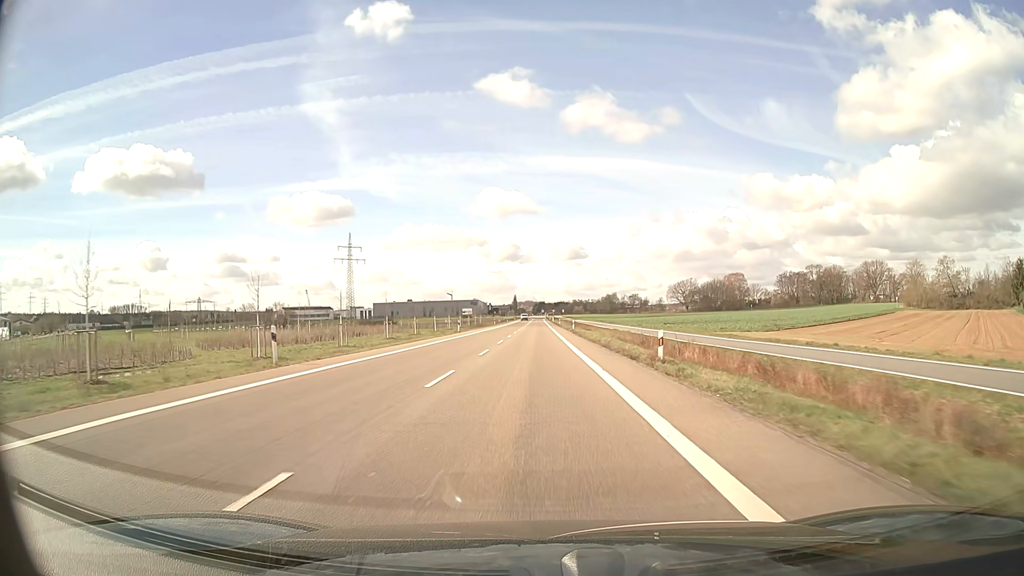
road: secondary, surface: asphalt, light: Day
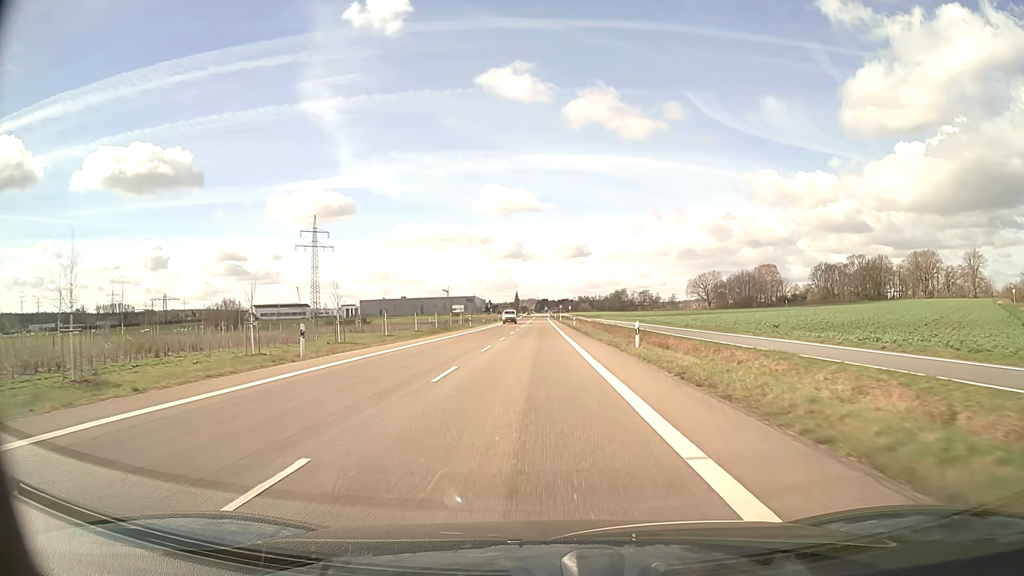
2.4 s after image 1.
(-0.2, +45.1) m; 0°
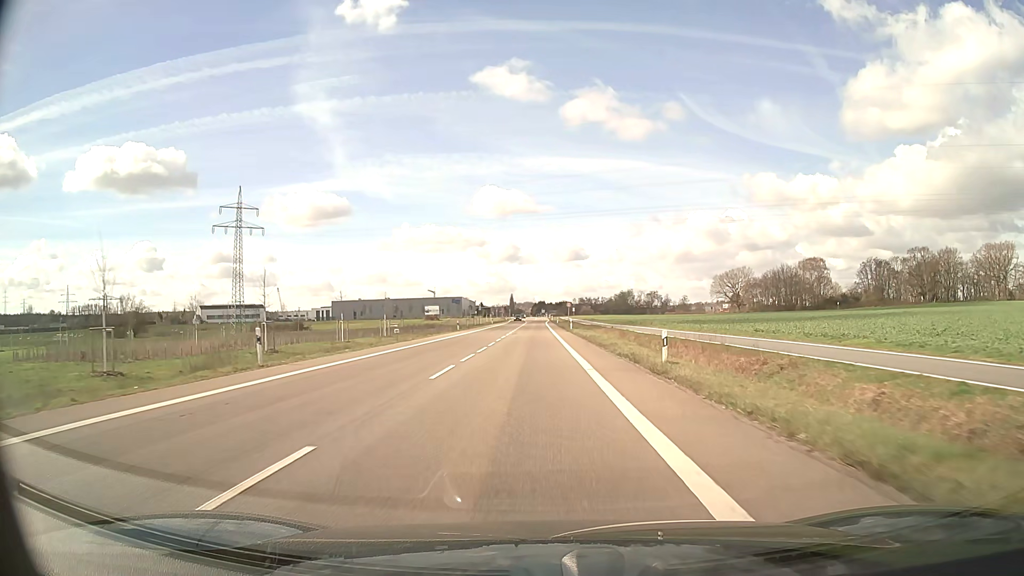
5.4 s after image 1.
(+0.2, +56.4) m; 0°
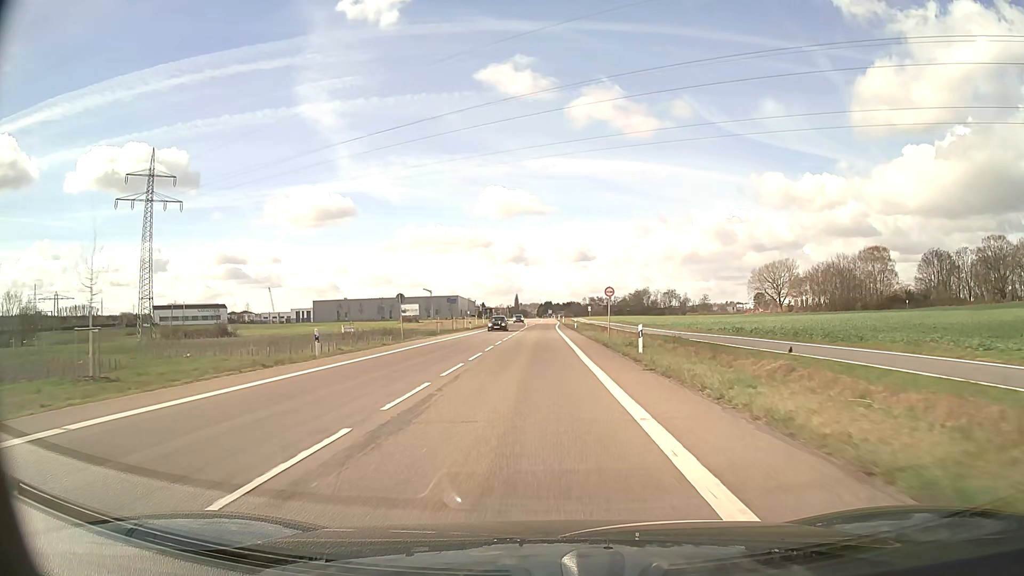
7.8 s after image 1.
(-0.2, +45.0) m; 0°
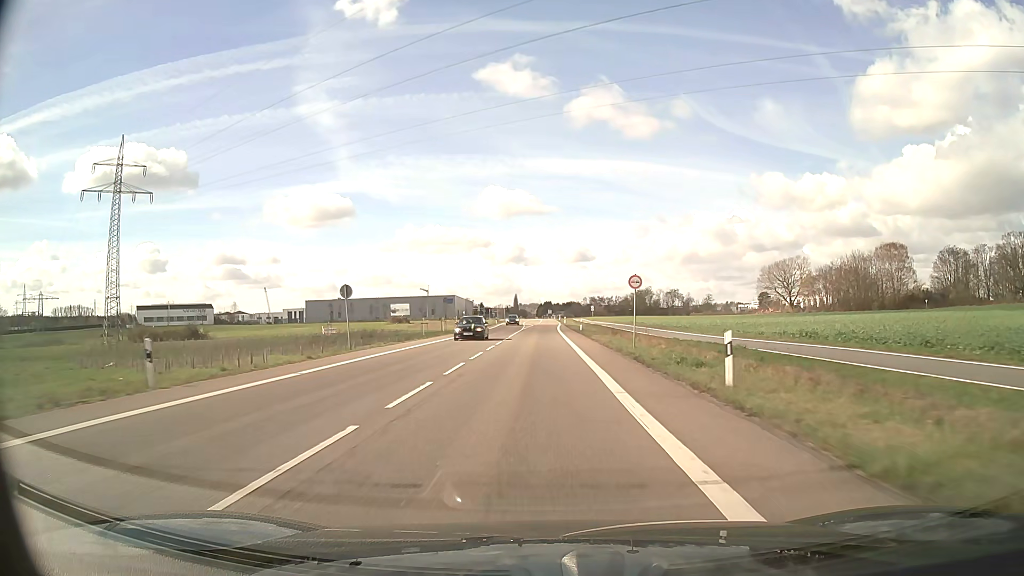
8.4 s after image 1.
(0.0, +11.3) m; 0°
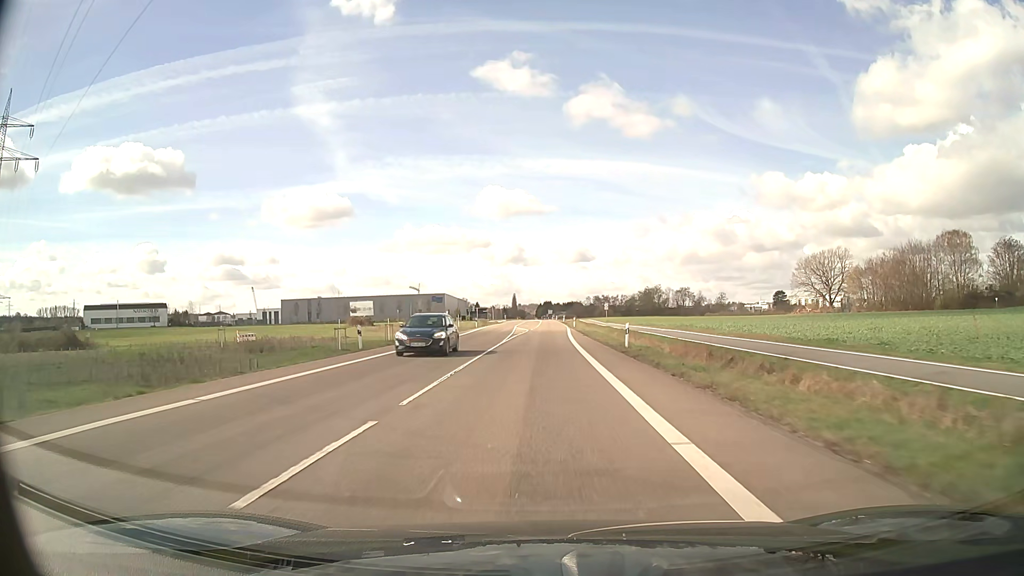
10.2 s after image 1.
(-0.1, +33.8) m; 0°
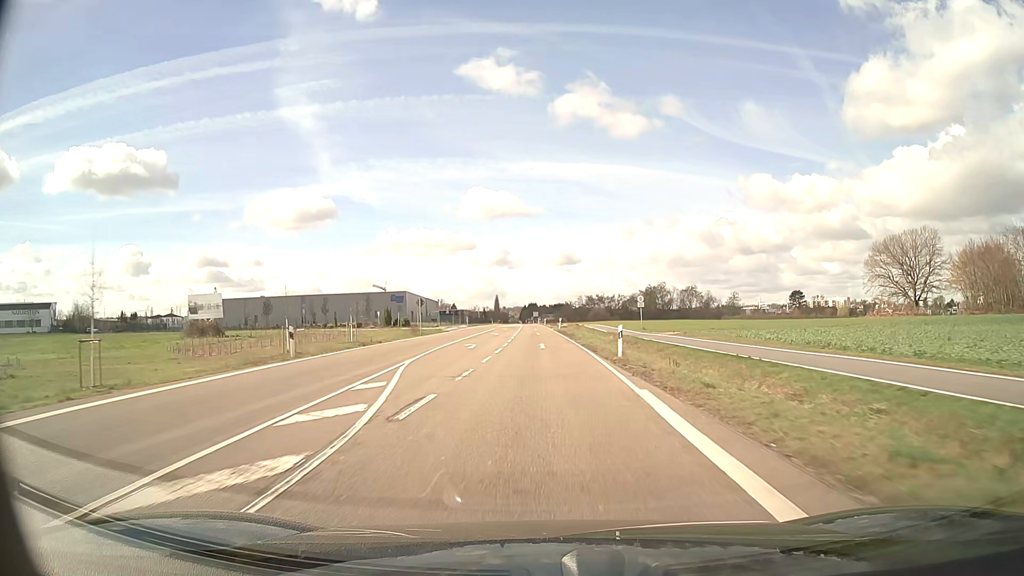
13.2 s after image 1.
(+0.6, +56.2) m; +1°
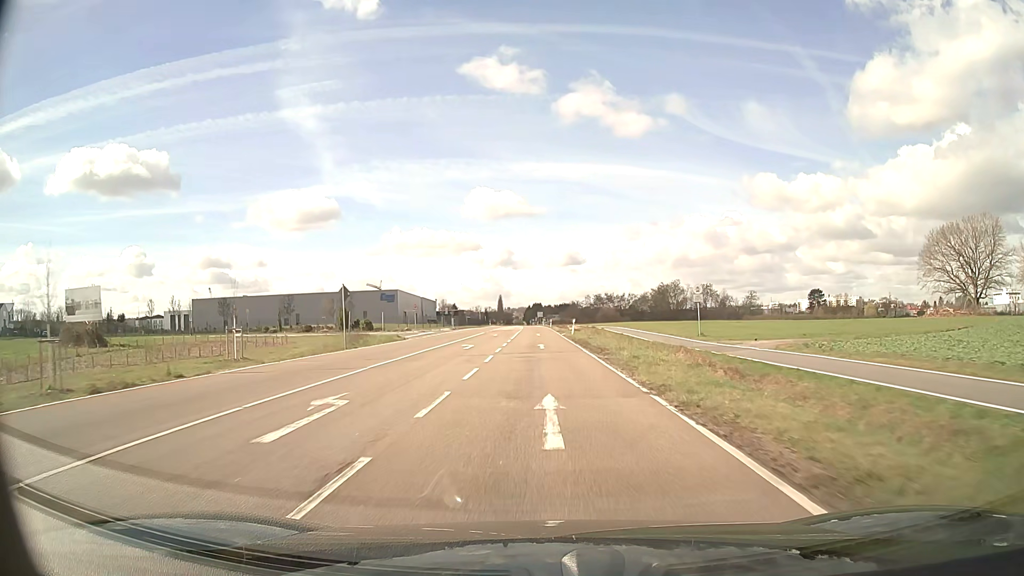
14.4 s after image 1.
(0.0, +22.5) m; 0°
(0, +10) (0, +20) (0, +30) (0, +40) (0, +50) (-1, +60) (-1, +70) (-1, +80) (-1, +90) (-2, +100) m
